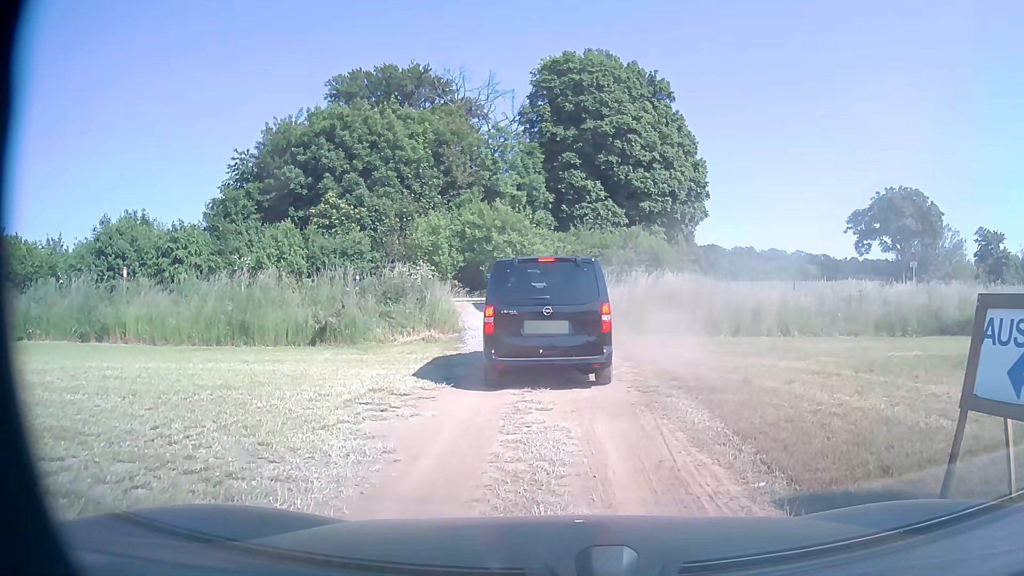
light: Day
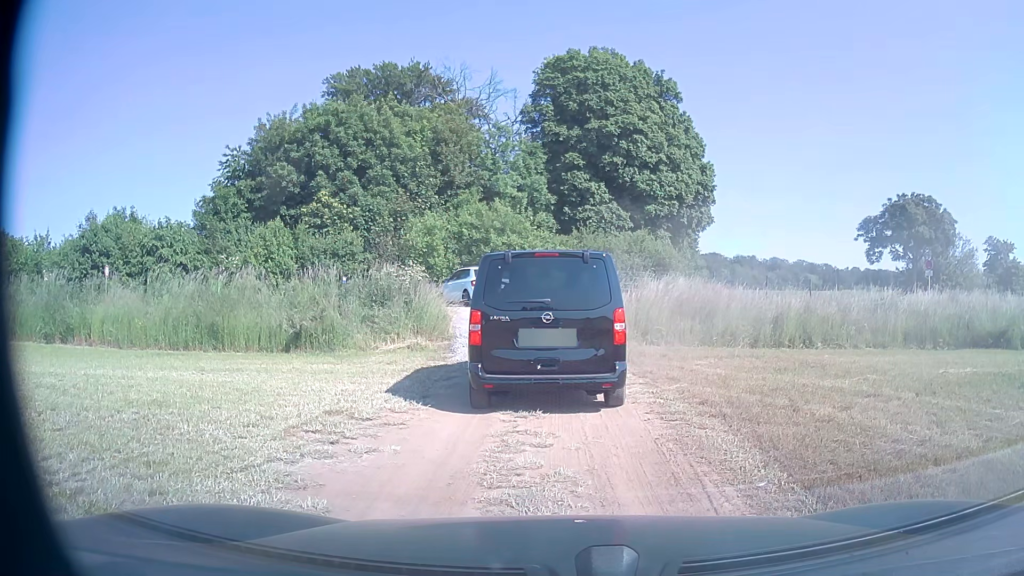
(0.0, +1.8) m; -1°
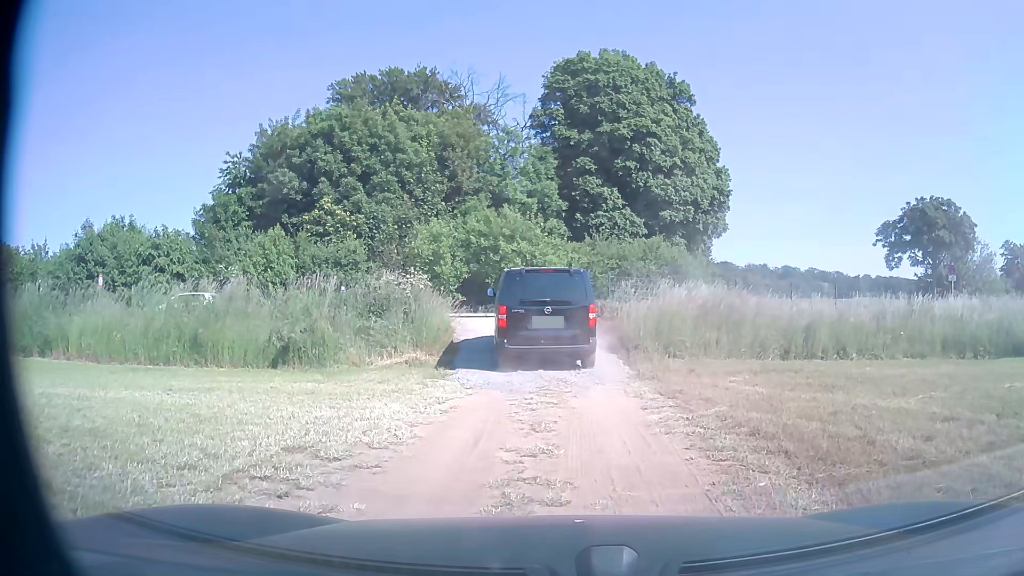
(0.0, +1.7) m; +1°
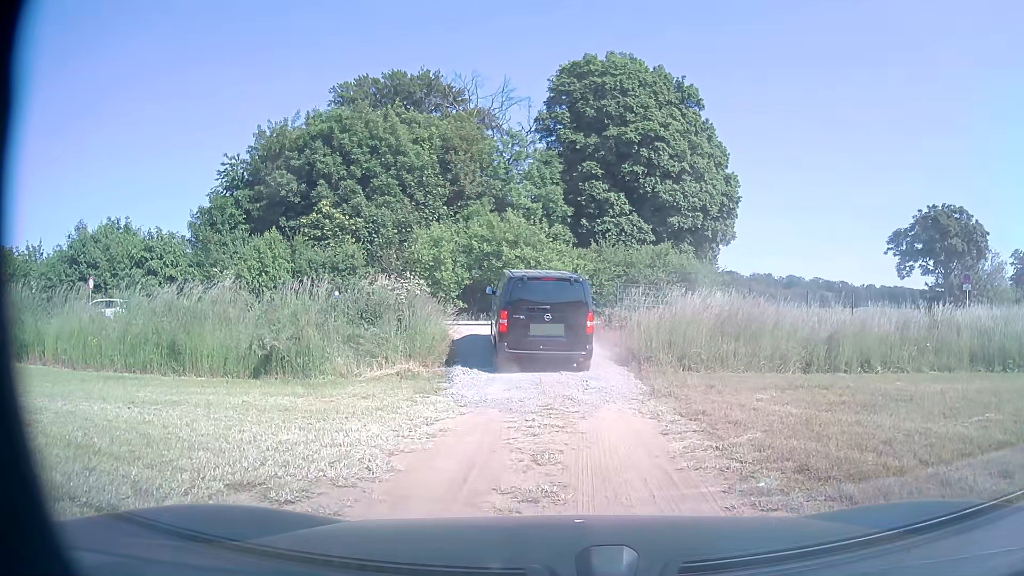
(0.0, +1.3) m; -2°
